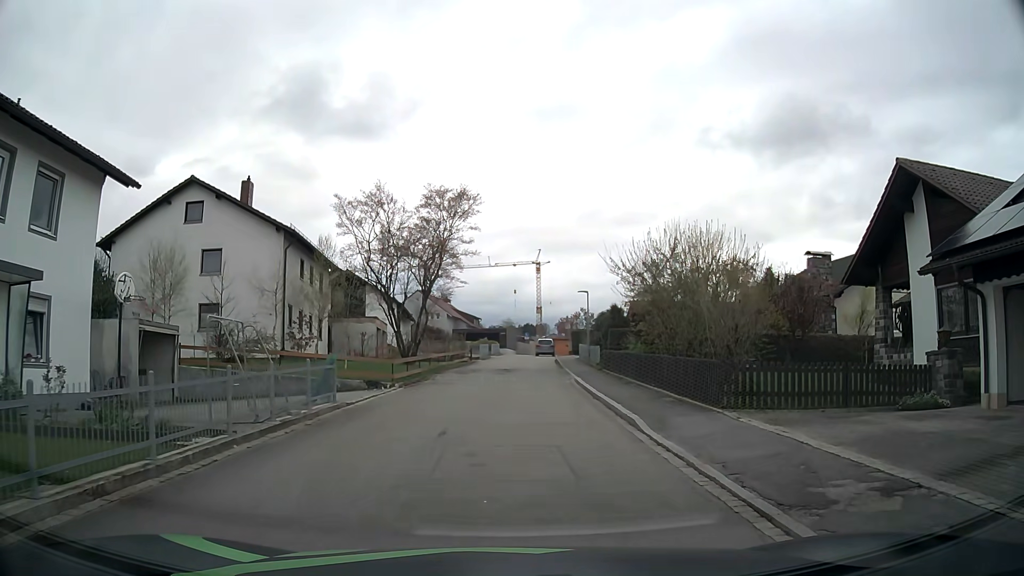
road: residential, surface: asphalt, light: Day
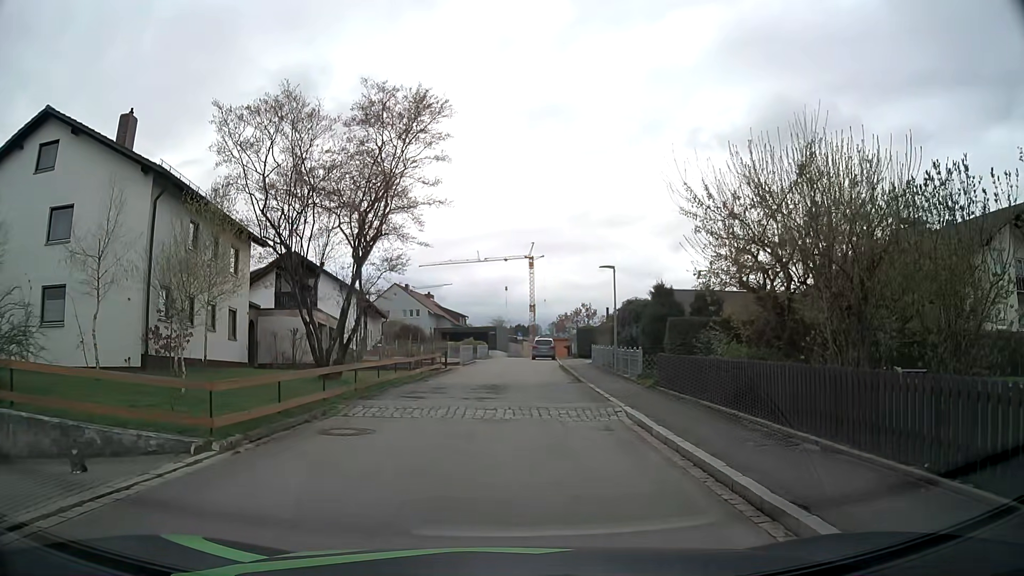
(+0.2, +12.4) m; +2°
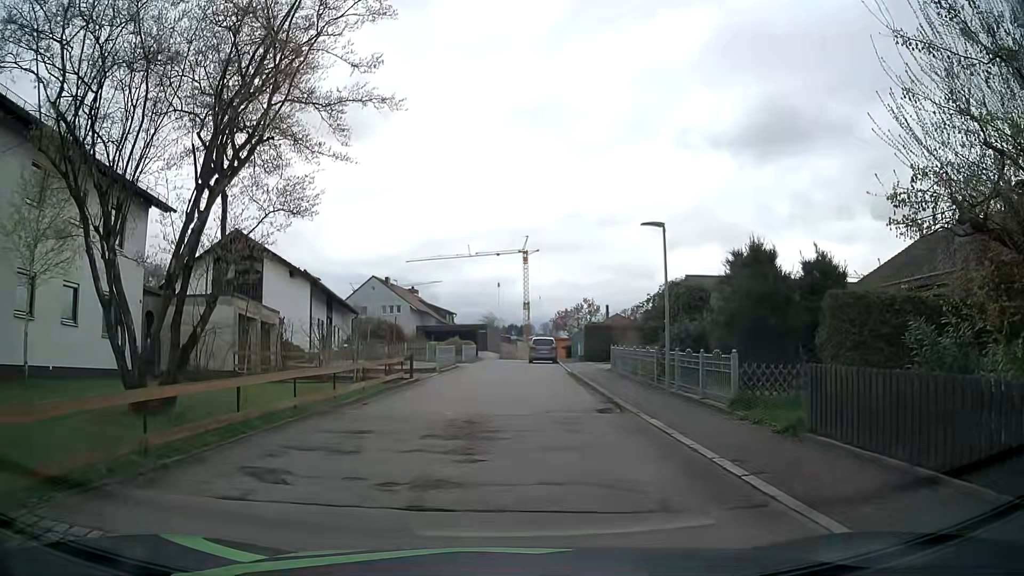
(0.0, +9.3) m; 0°
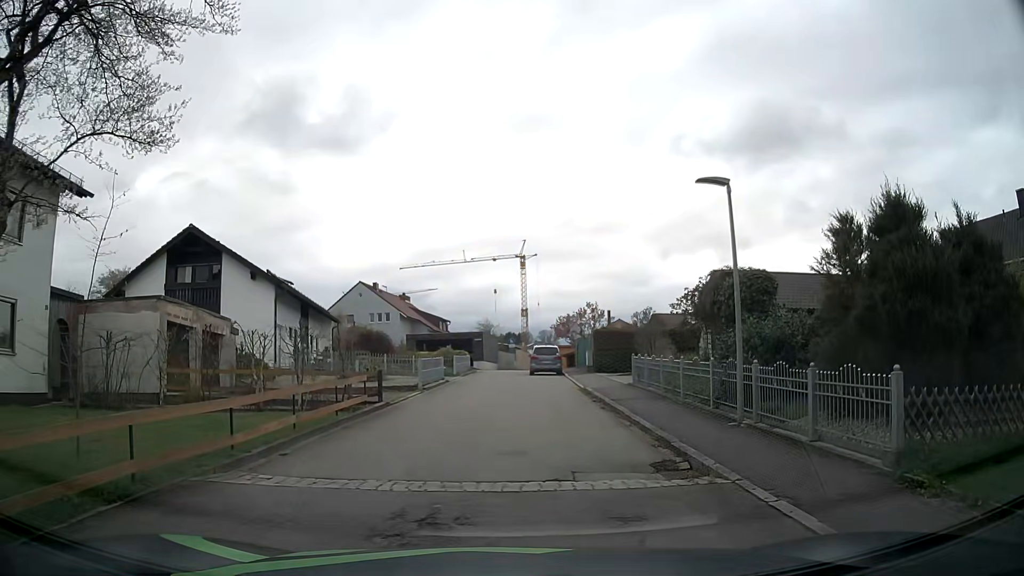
(0.0, +5.4) m; +2°
